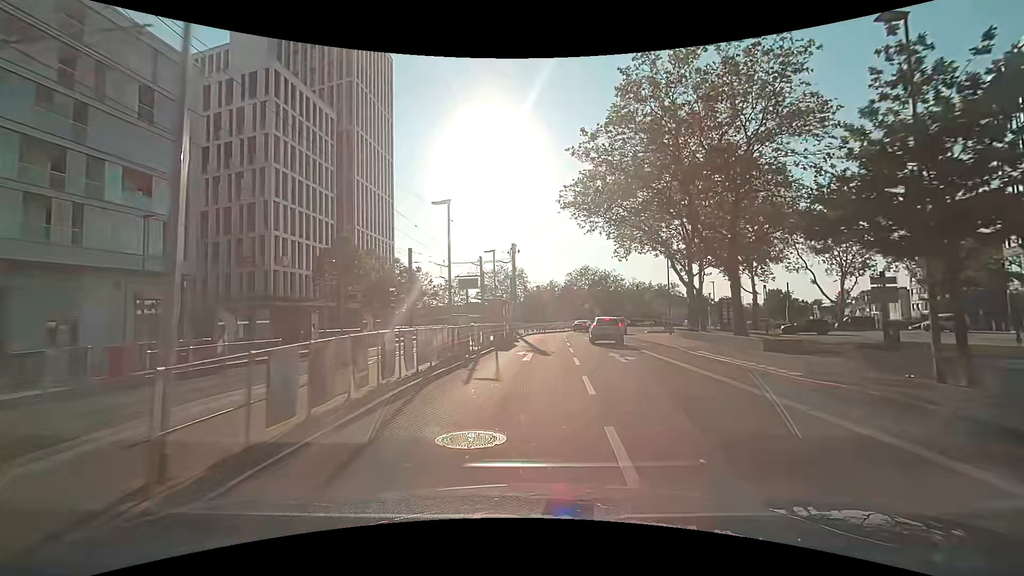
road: secondary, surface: asphalt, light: Day
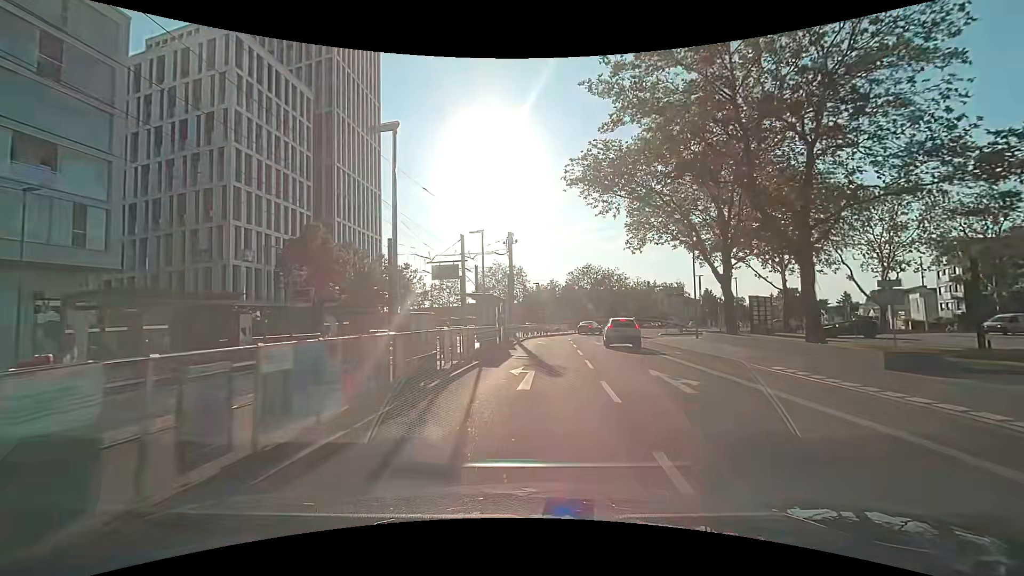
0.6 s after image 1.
(0.0, +6.7) m; 0°
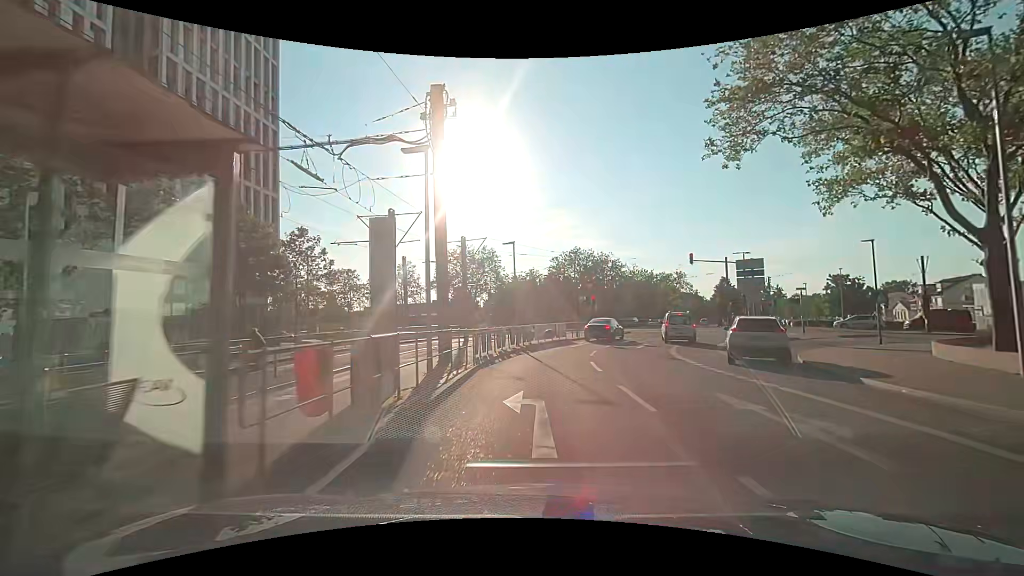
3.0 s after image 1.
(+0.4, +24.7) m; +3°
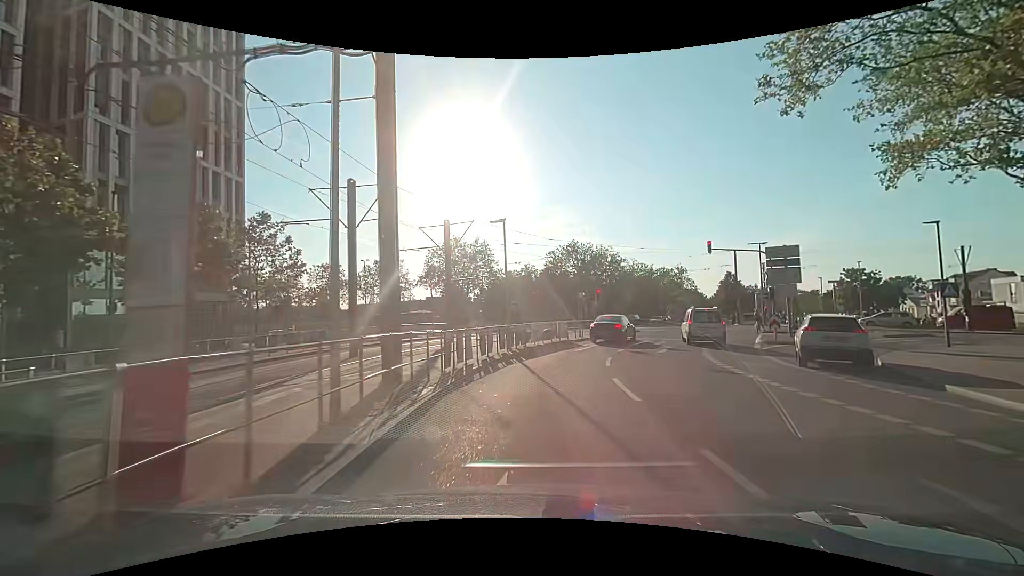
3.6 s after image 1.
(0.0, +5.1) m; 0°
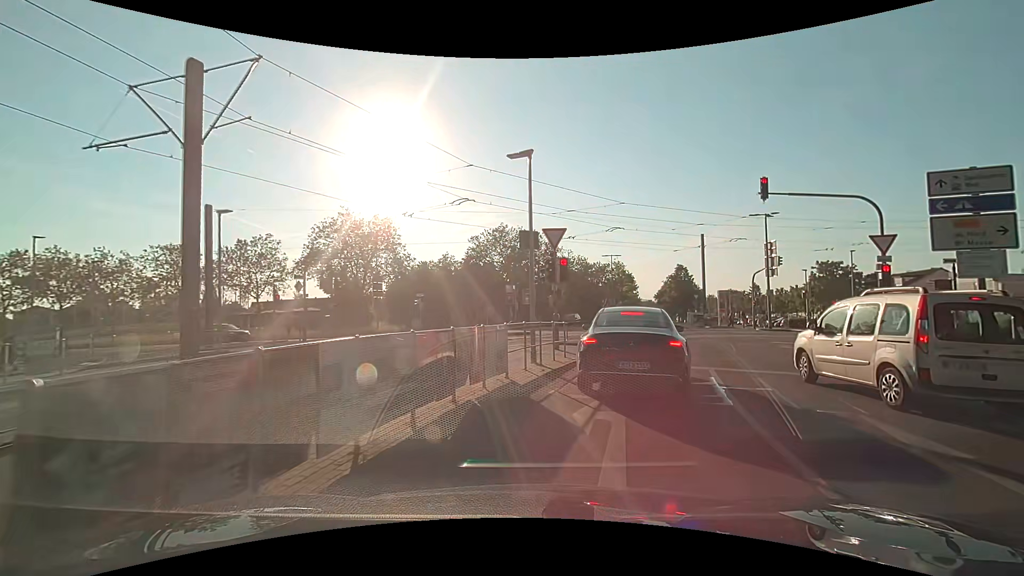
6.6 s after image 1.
(+0.8, +17.3) m; +9°
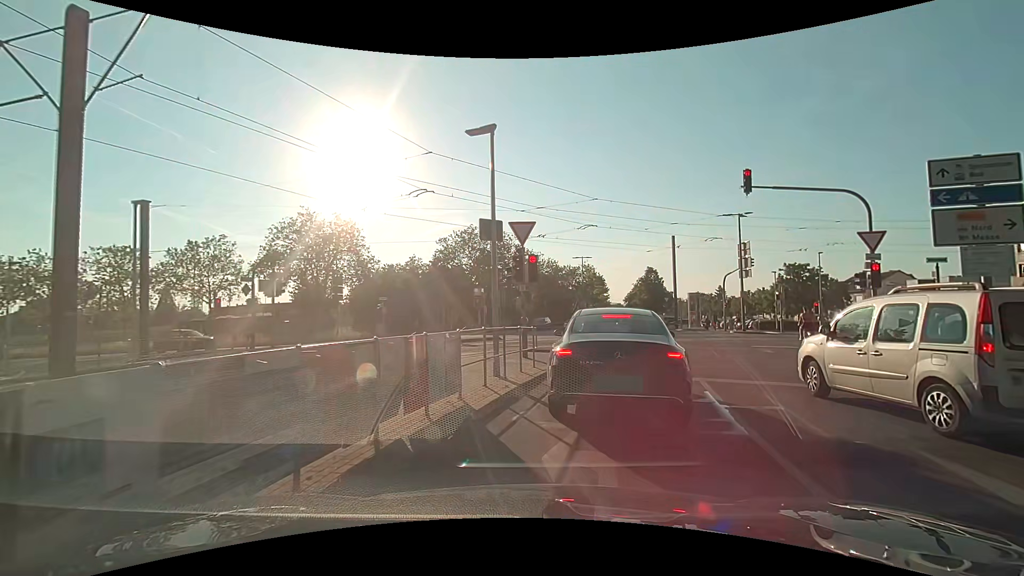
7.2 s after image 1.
(+0.1, +1.8) m; +3°
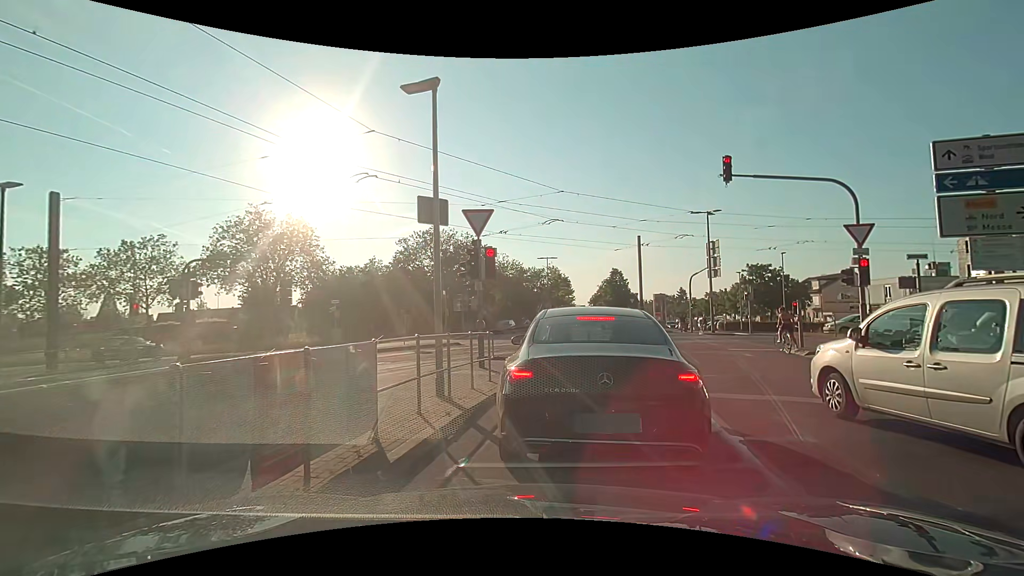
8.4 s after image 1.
(+0.1, +2.0) m; +4°
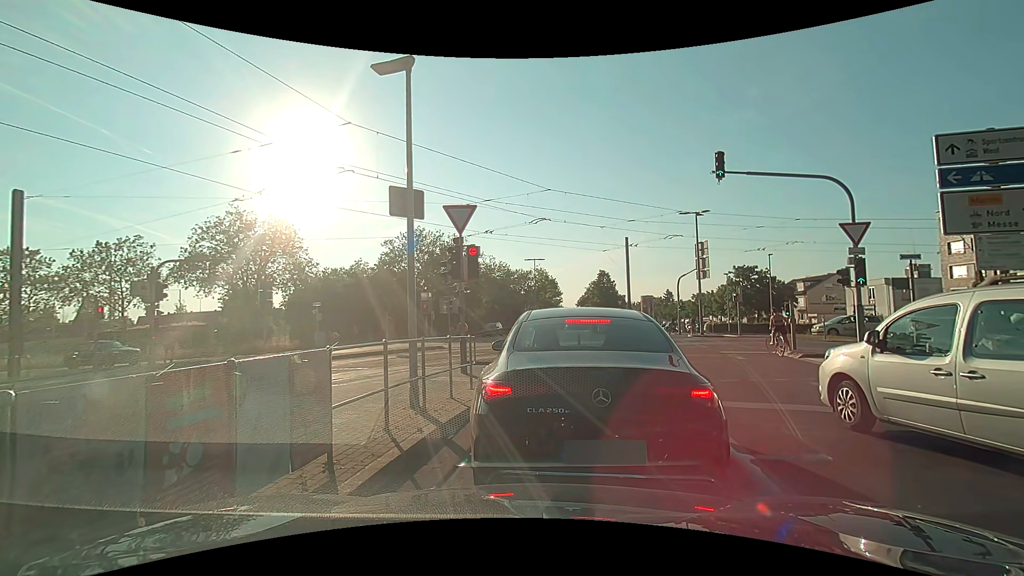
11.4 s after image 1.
(0.0, +0.8) m; 0°
(+1, +10) (+3, +20) (+2, +30) (-2, +39) (-9, +46) (-18, +51) (-27, +53) (-37, +55) (-47, +56) (-57, +57) m
